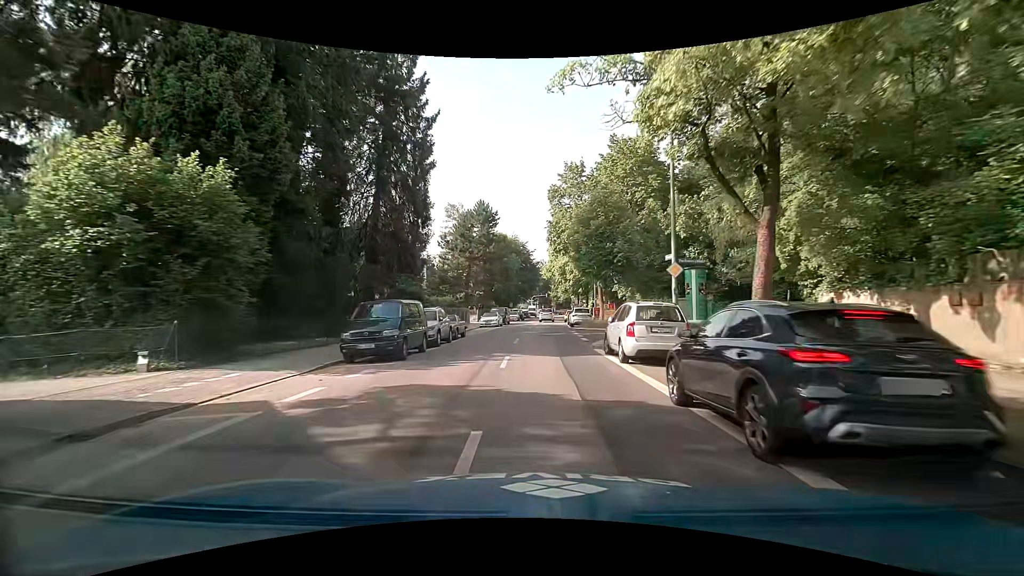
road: secondary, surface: asphalt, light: Day
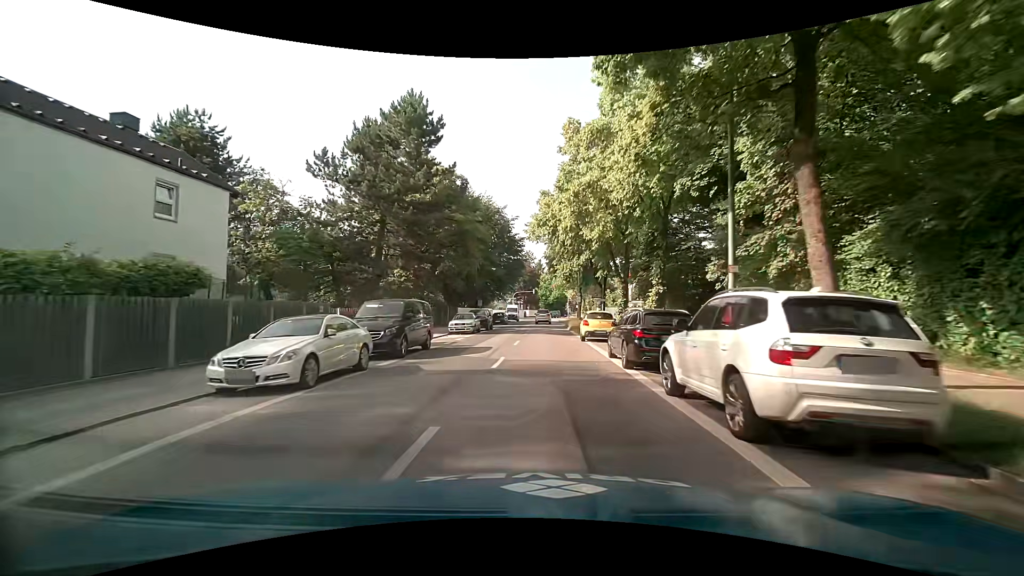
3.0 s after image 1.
(+0.6, +36.4) m; +2°
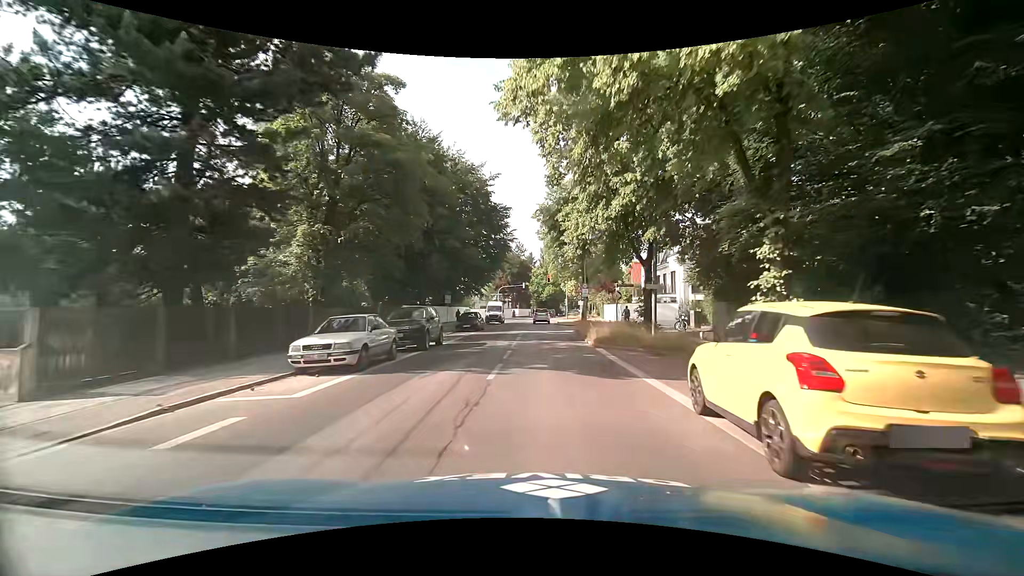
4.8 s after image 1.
(+0.1, +19.7) m; +1°
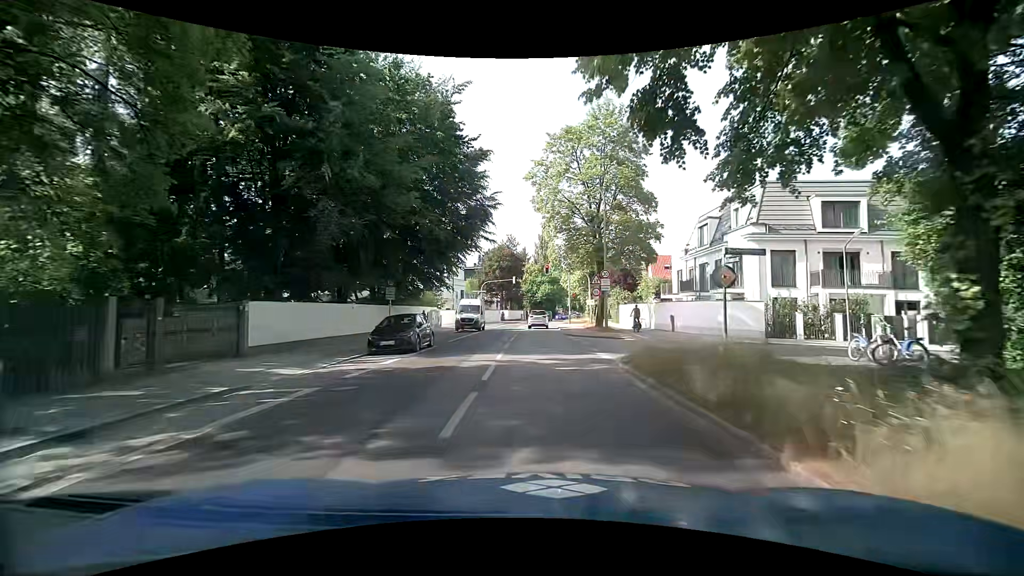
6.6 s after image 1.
(+0.1, +17.9) m; 0°
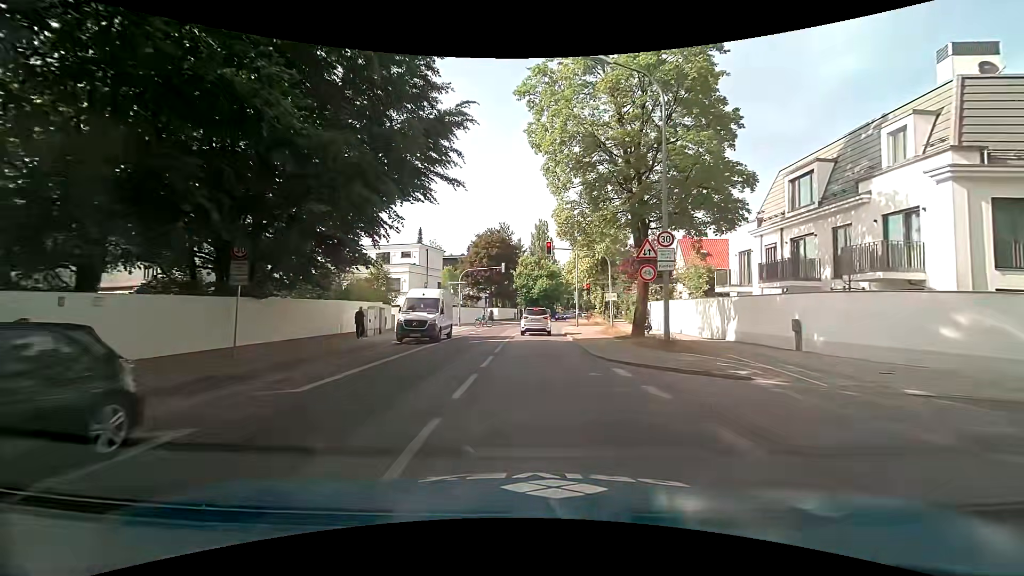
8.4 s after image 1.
(+0.3, +15.6) m; +2°
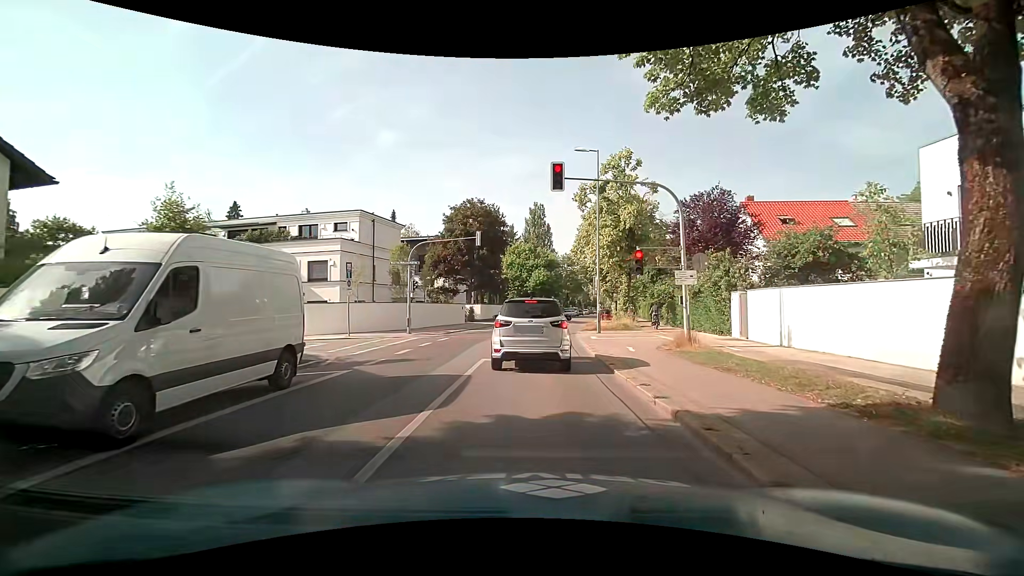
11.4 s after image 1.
(0.0, +17.5) m; +1°
